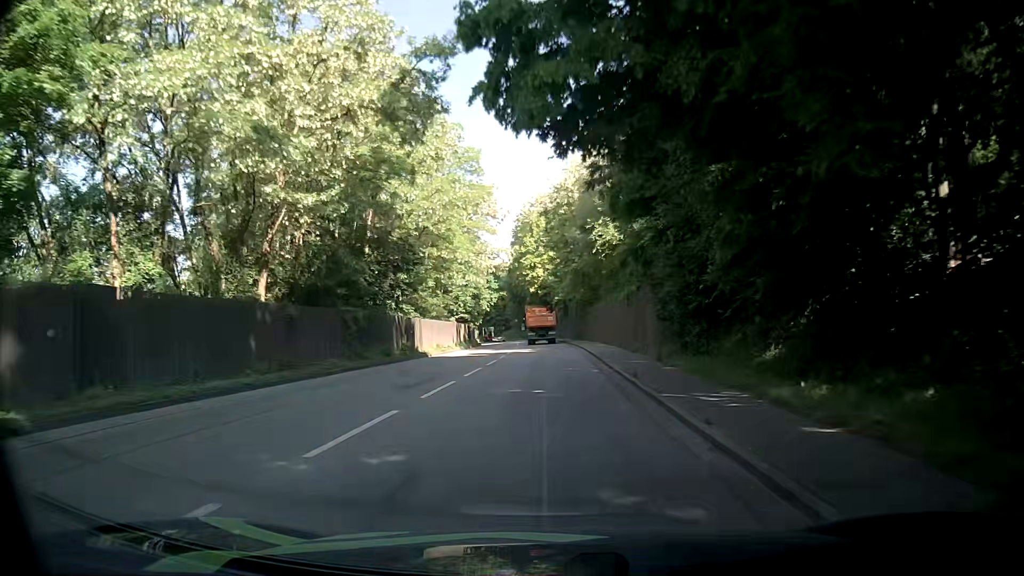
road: primary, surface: asphalt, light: Day
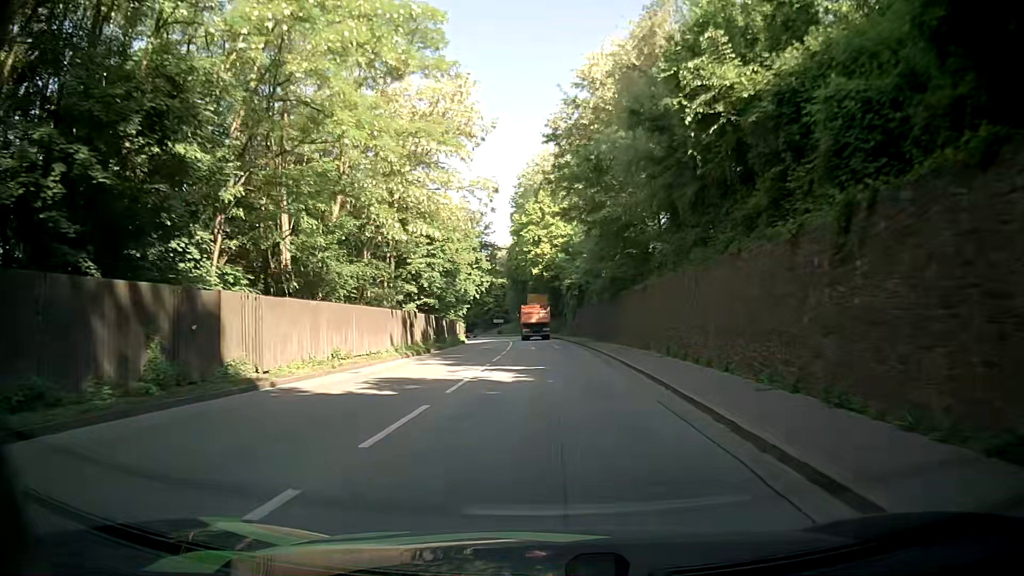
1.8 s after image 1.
(+0.1, +23.4) m; +1°
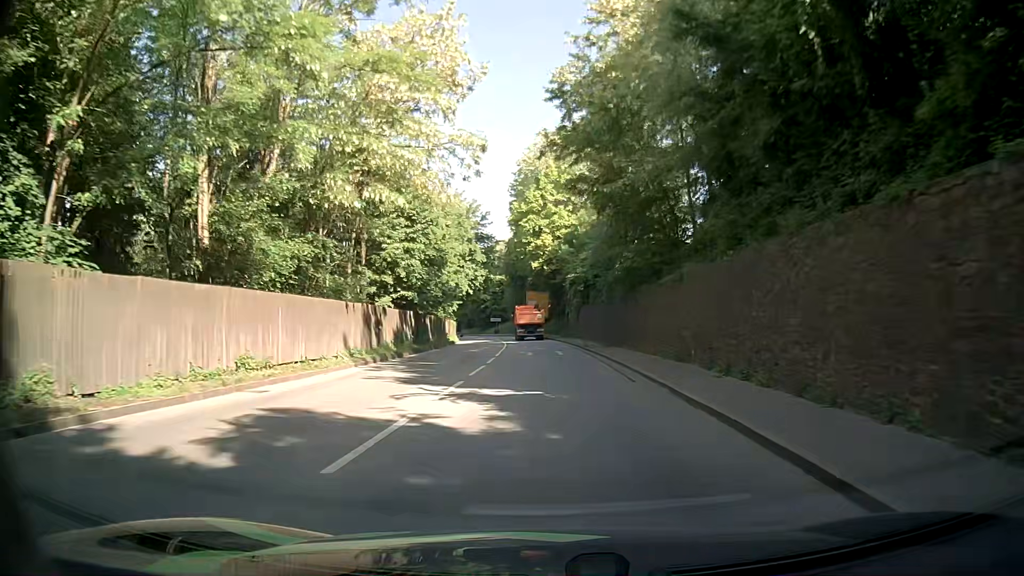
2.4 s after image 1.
(-0.1, +7.4) m; 0°
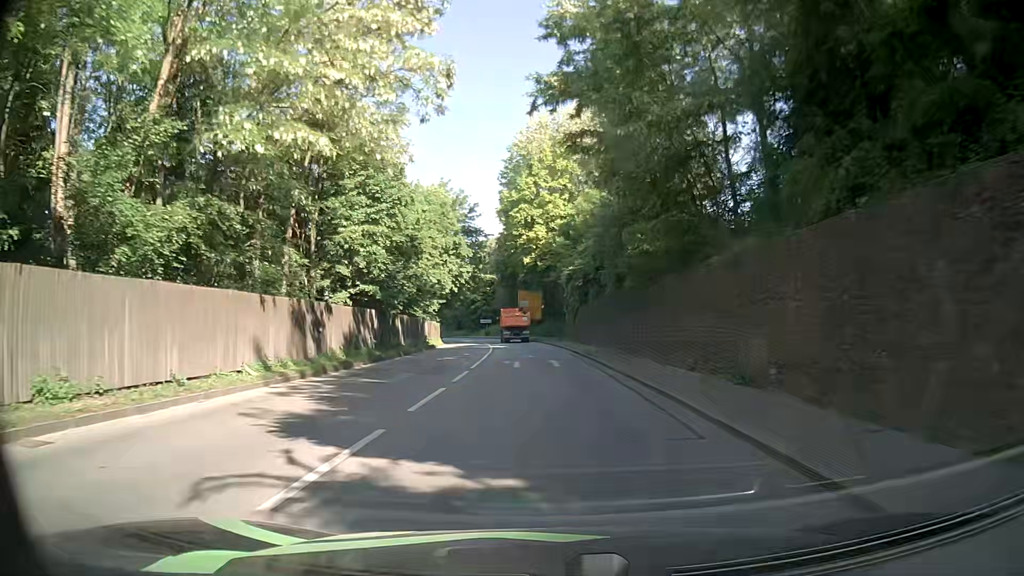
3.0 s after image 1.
(0.0, +7.2) m; 0°
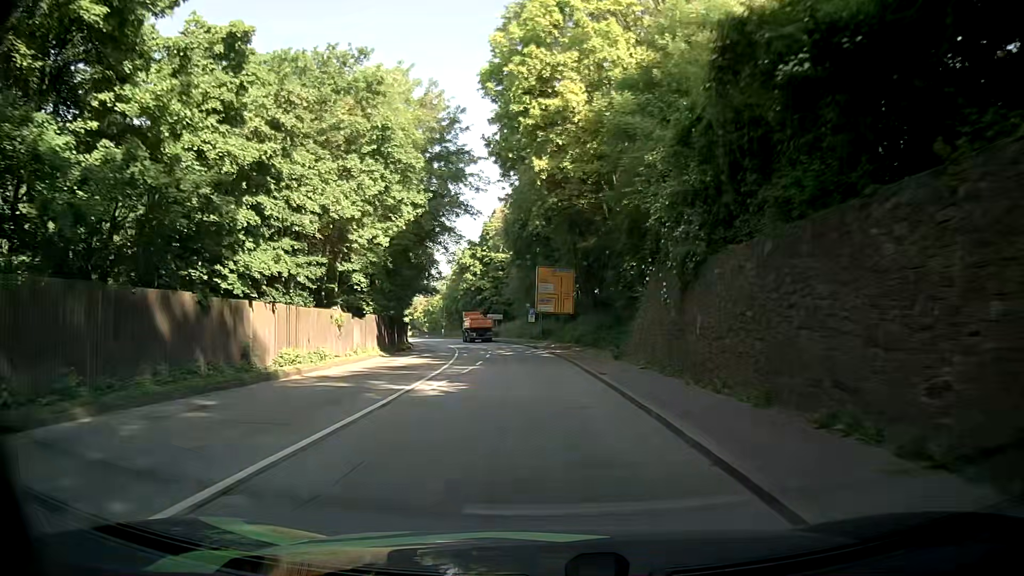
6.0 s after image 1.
(-0.5, +35.5) m; -3°
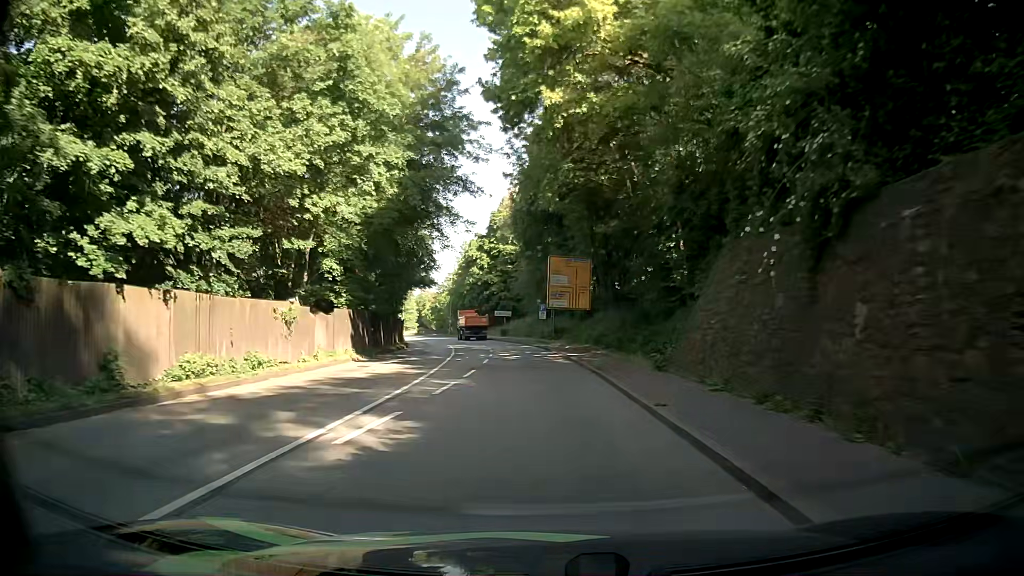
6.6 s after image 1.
(-0.1, +7.2) m; -2°
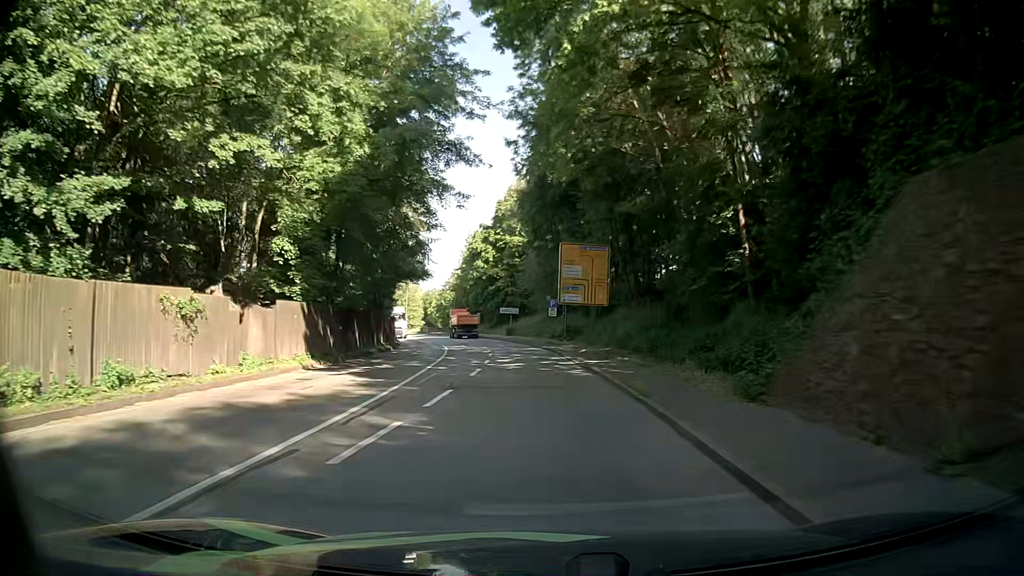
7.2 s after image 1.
(+0.1, +7.3) m; 0°
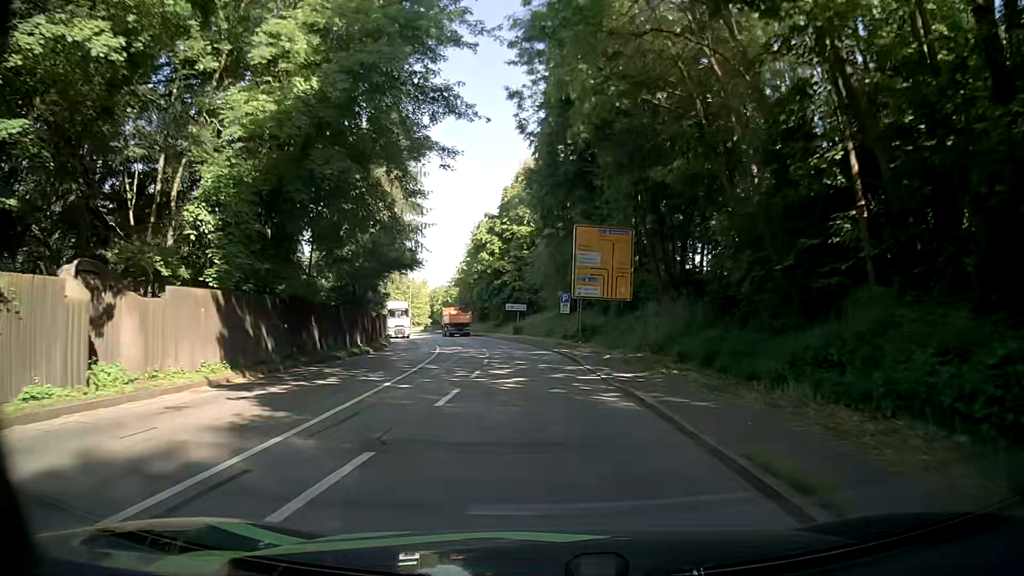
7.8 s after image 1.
(0.0, +7.3) m; -1°
